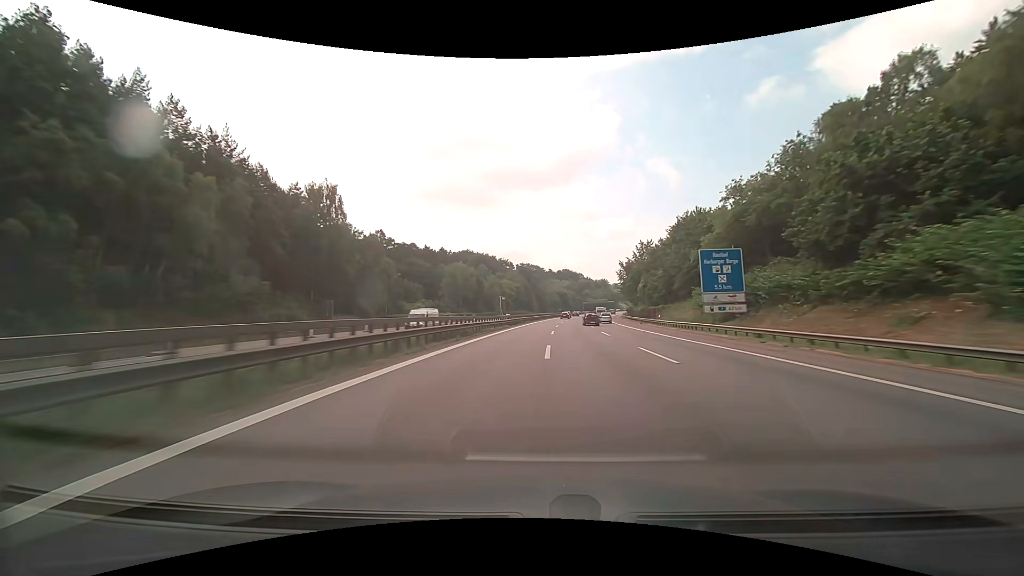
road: motorway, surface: asphalt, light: Day
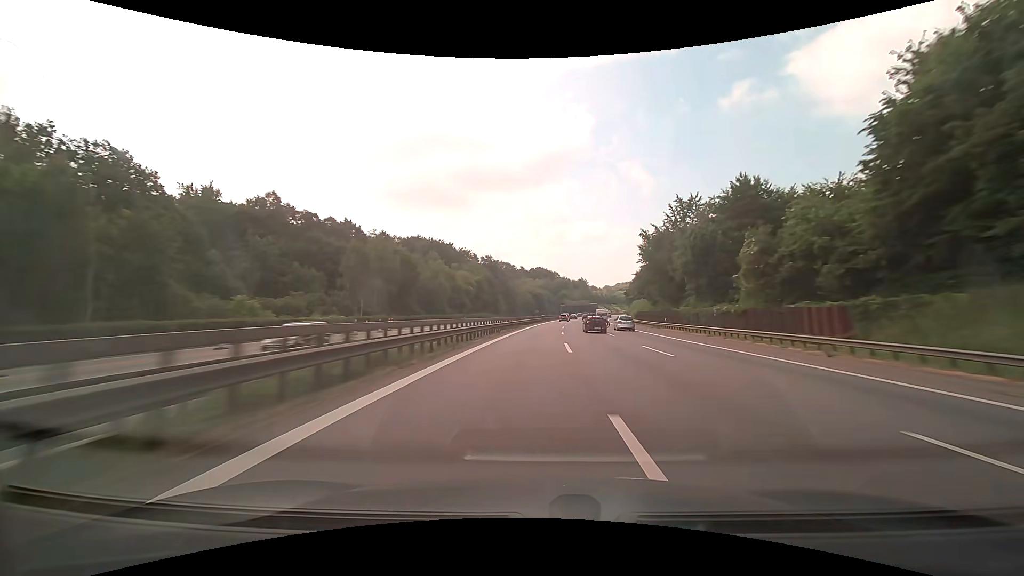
(+1.5, +50.4) m; +3°
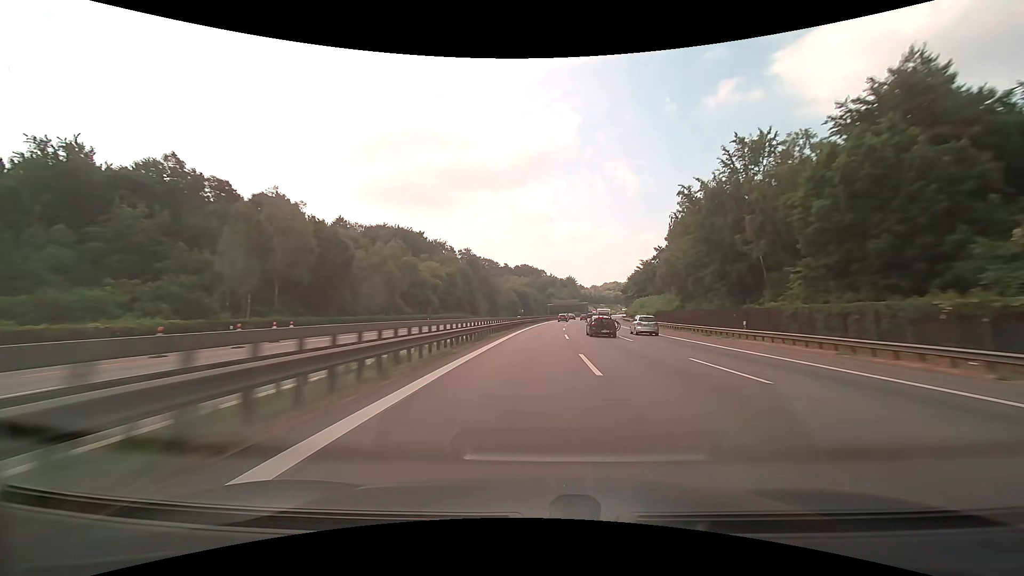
(+0.4, +25.4) m; +2°
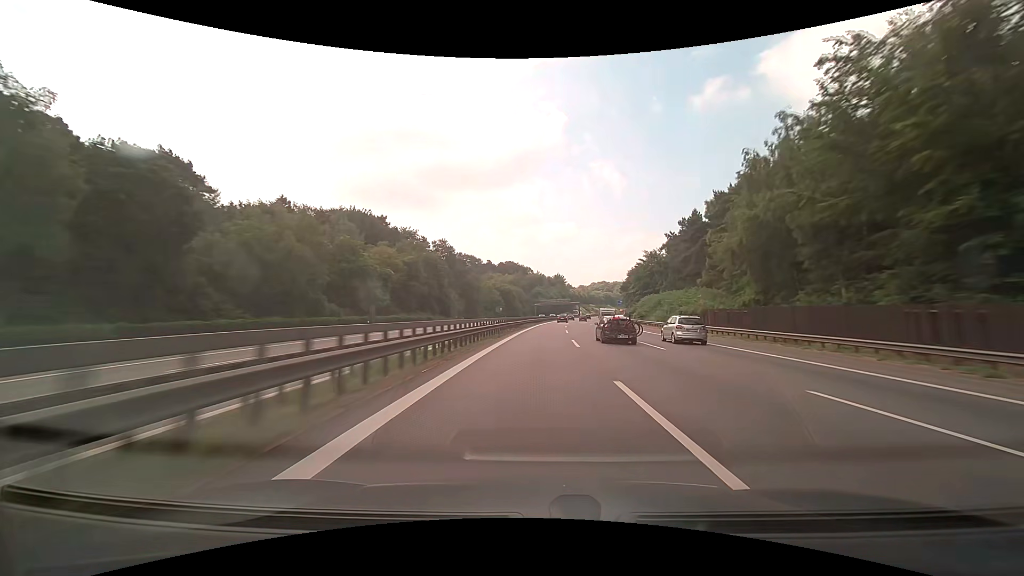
(+0.4, +25.6) m; +2°
(0, +10) (0, +20) (+1, +30) (+1, +40) (+1, +50) (+2, +60) (+3, +70) (+4, +80) (+5, +90) (+6, +100) m
